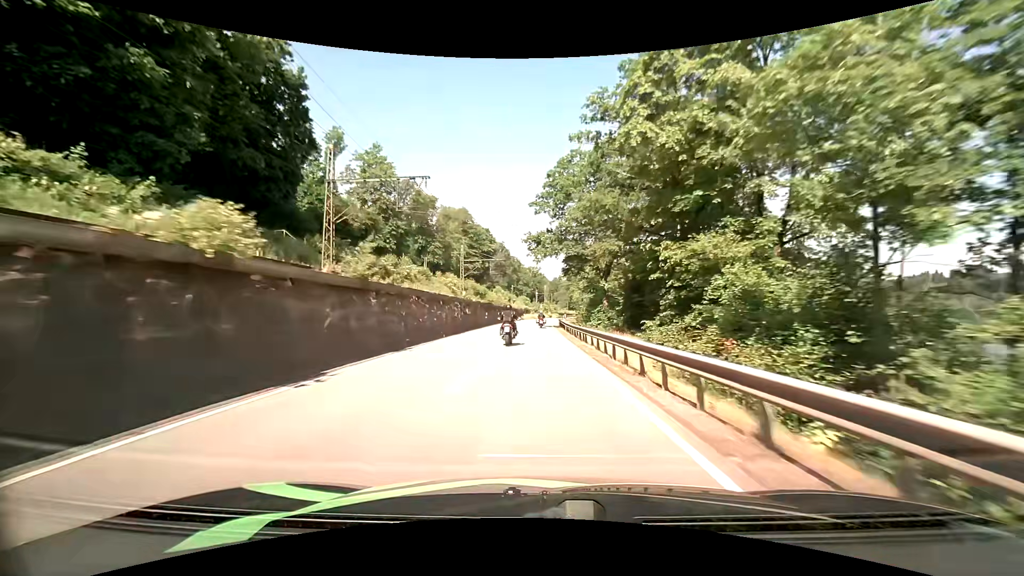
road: primary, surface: asphalt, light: Day
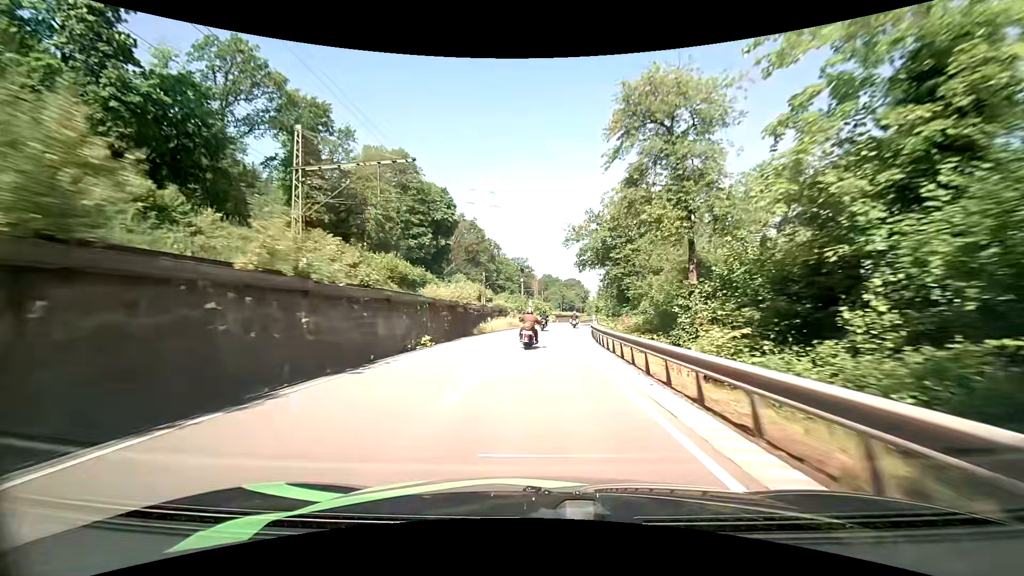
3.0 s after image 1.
(-0.2, +59.8) m; +1°
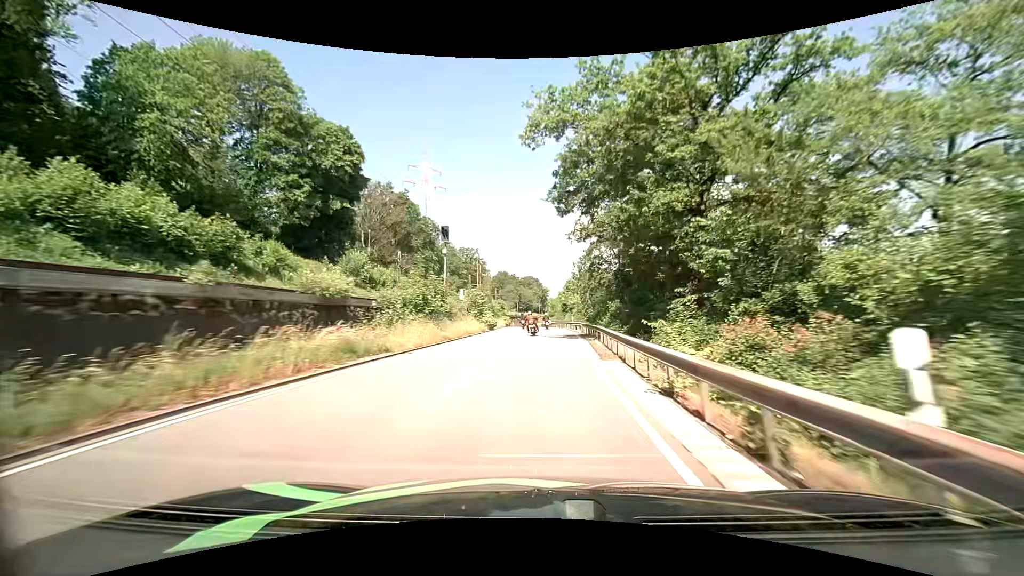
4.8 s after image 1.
(+1.6, +35.1) m; +5°
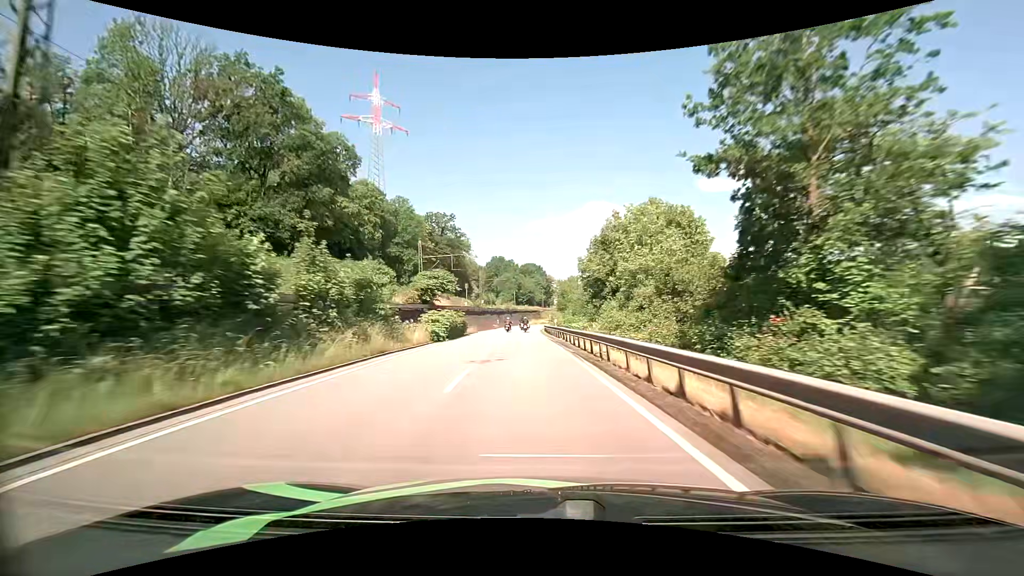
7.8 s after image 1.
(+0.8, +59.1) m; -1°
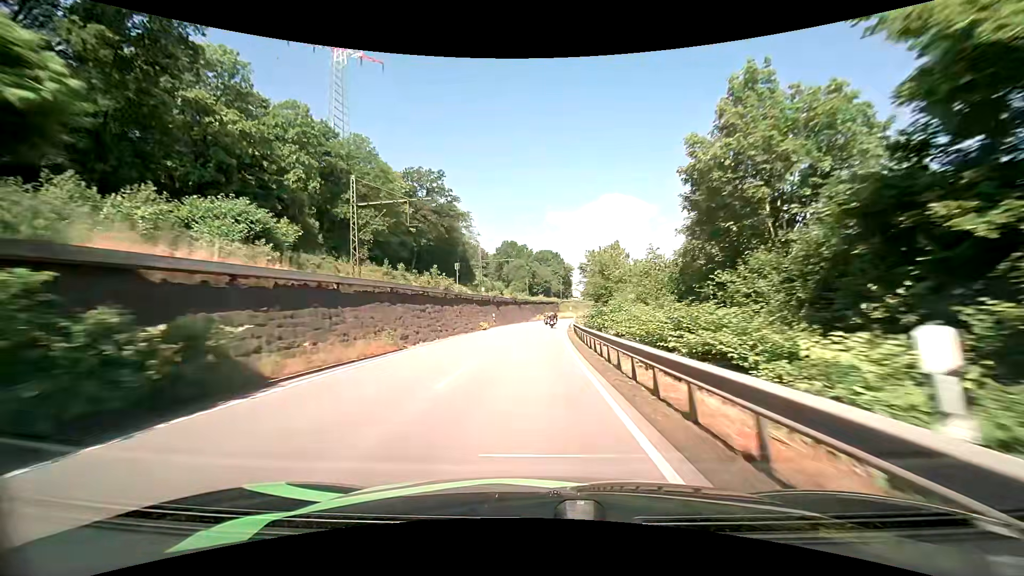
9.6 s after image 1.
(-0.5, +35.7) m; -2°
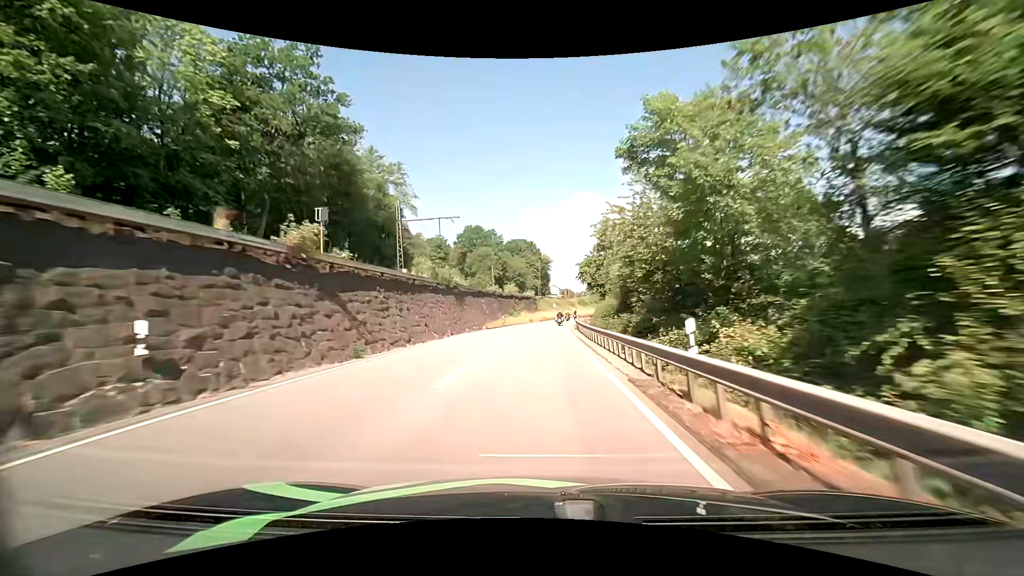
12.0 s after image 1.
(+1.0, +47.5) m; +3°
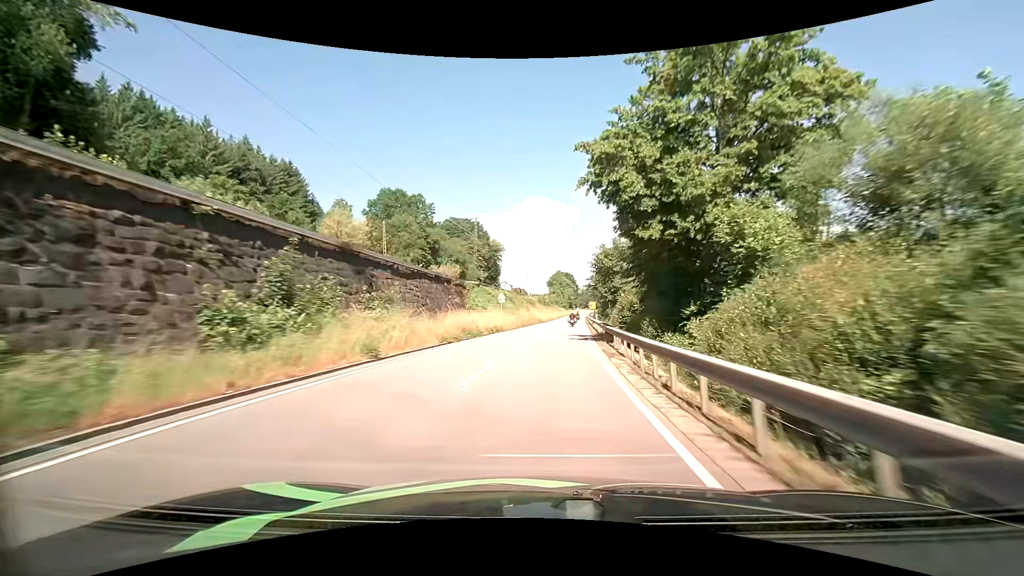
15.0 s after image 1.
(+2.1, +59.2) m; +5°
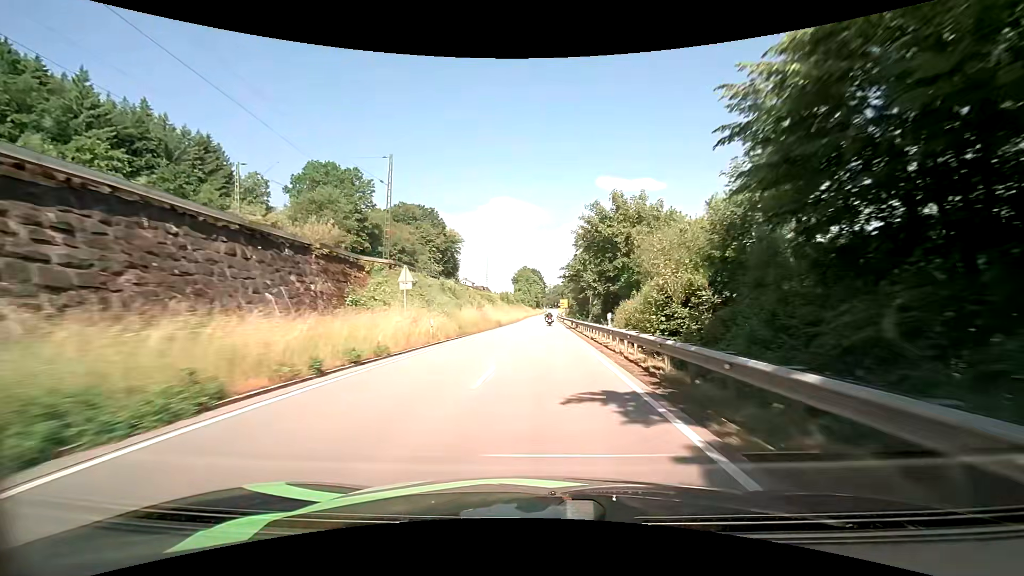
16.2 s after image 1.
(+0.8, +24.2) m; +3°
(0, +10) (0, +20) (+1, +30) (+1, +40) (+1, +50) (+2, +60) (+2, +70) (+2, +80) (+2, +90) (+3, +100) m
